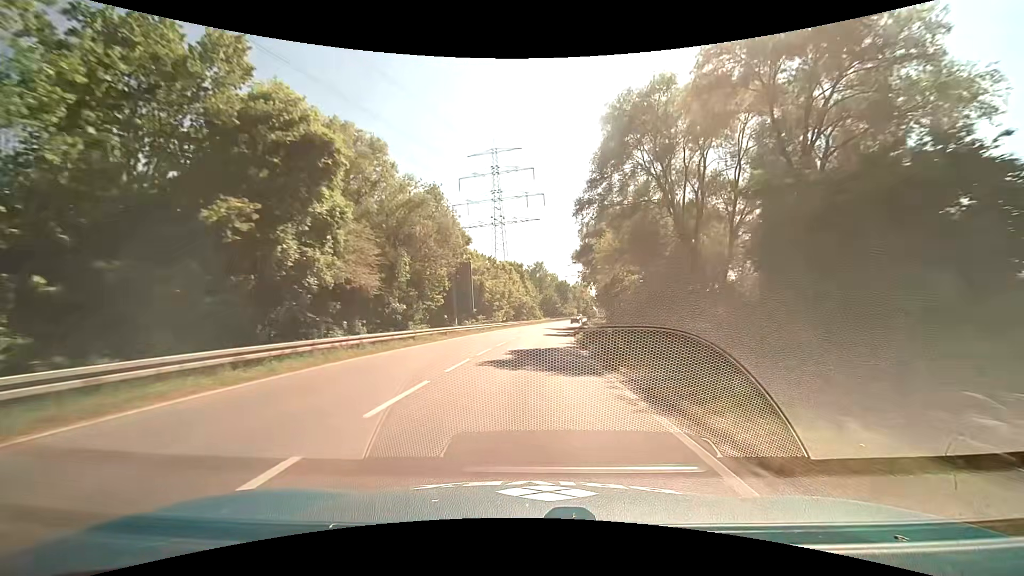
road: primary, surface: asphalt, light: Day
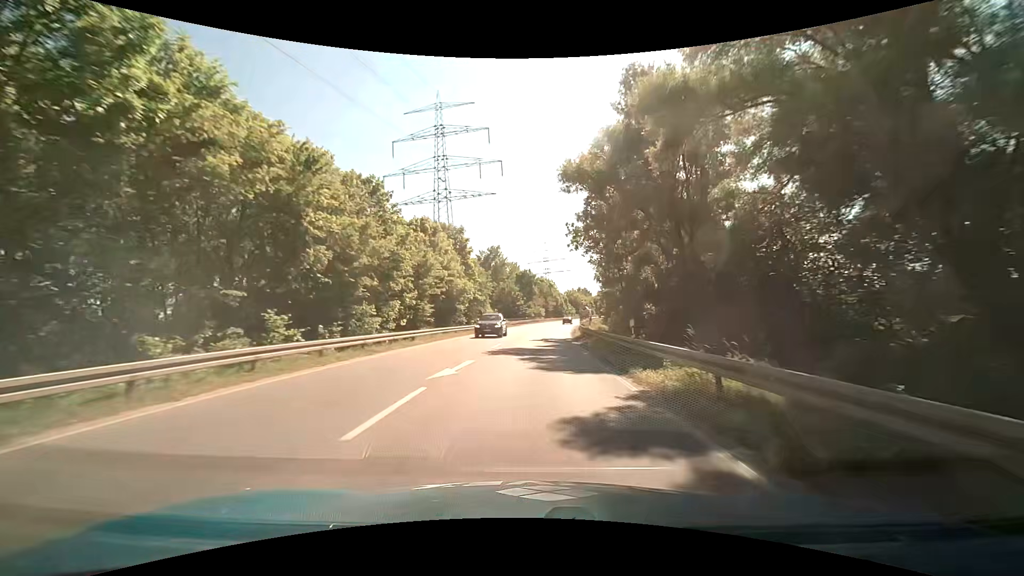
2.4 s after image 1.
(+1.7, +42.8) m; +5°
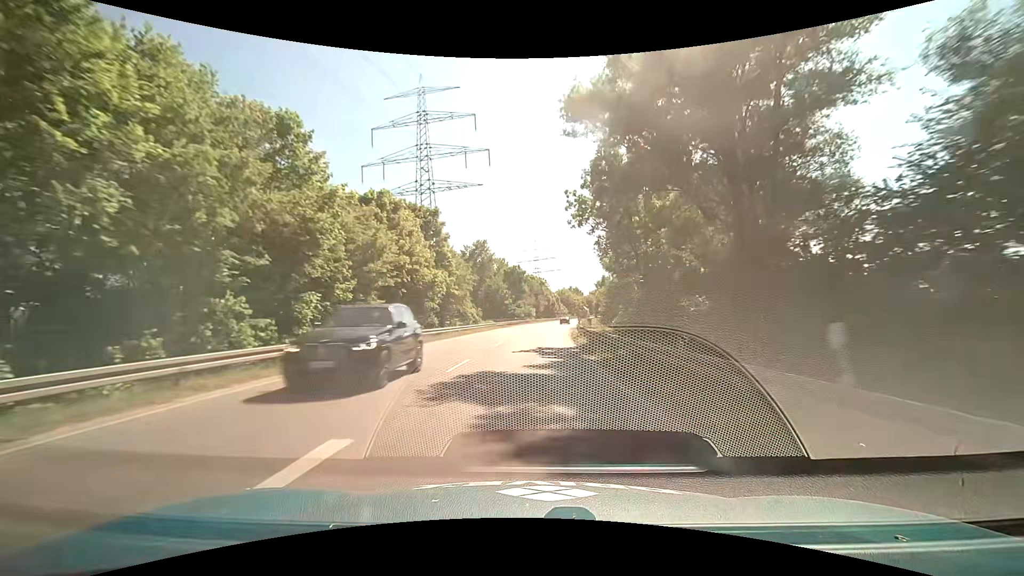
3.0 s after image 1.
(+0.1, +10.4) m; +1°
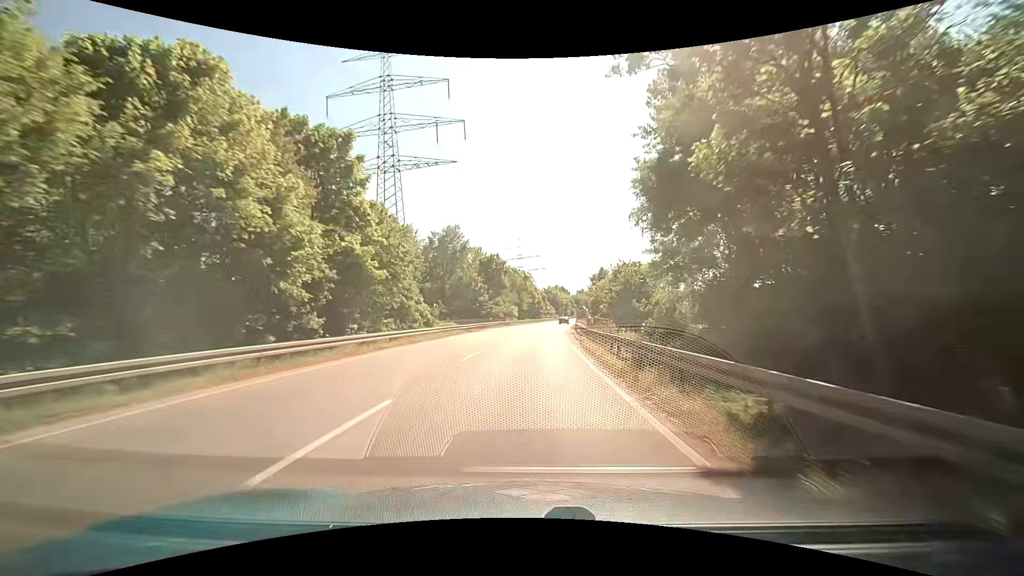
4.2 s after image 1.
(+0.3, +20.5) m; +1°
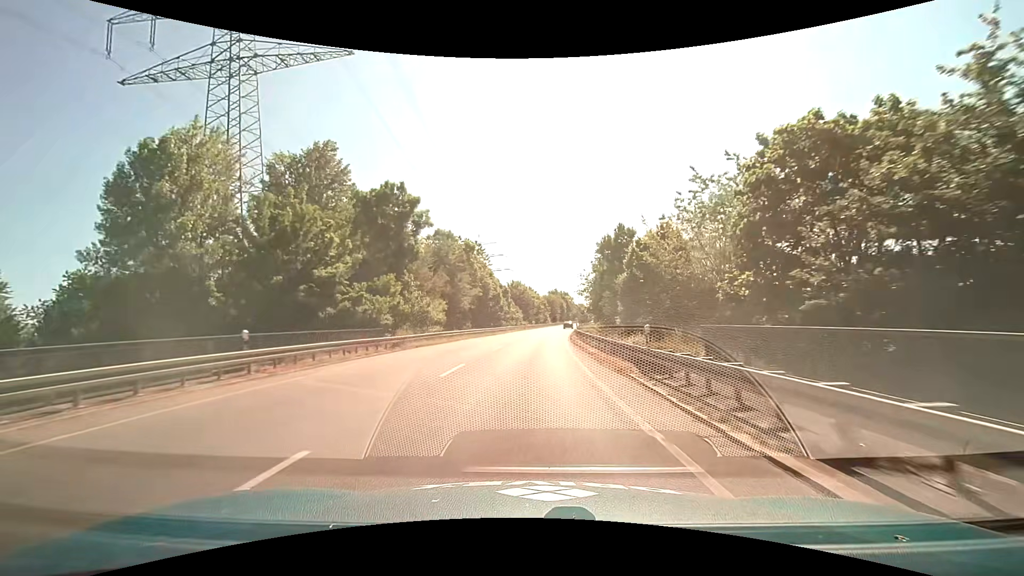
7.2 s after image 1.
(+2.4, +49.8) m; +5°
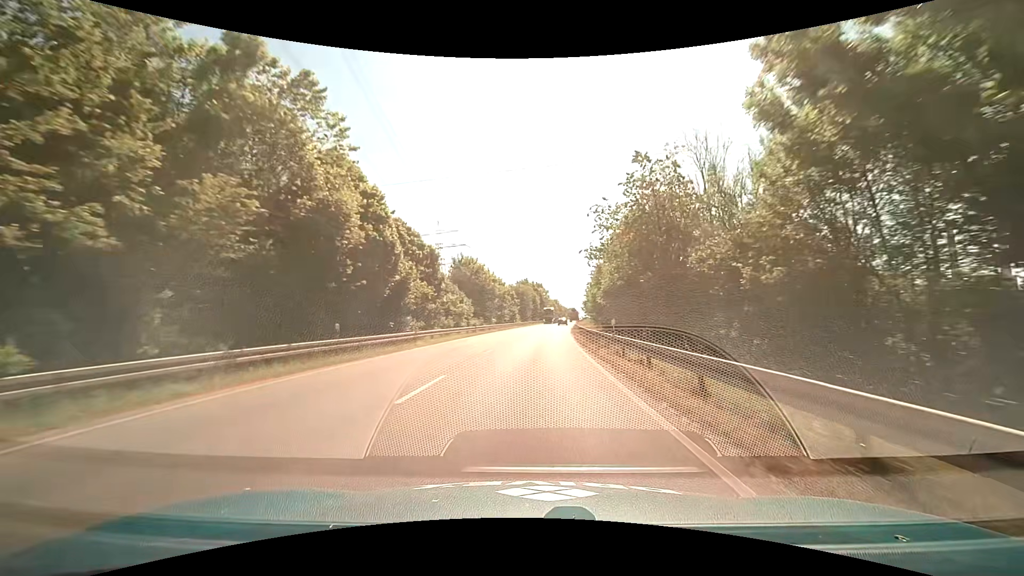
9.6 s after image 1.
(+1.3, +40.1) m; +4°
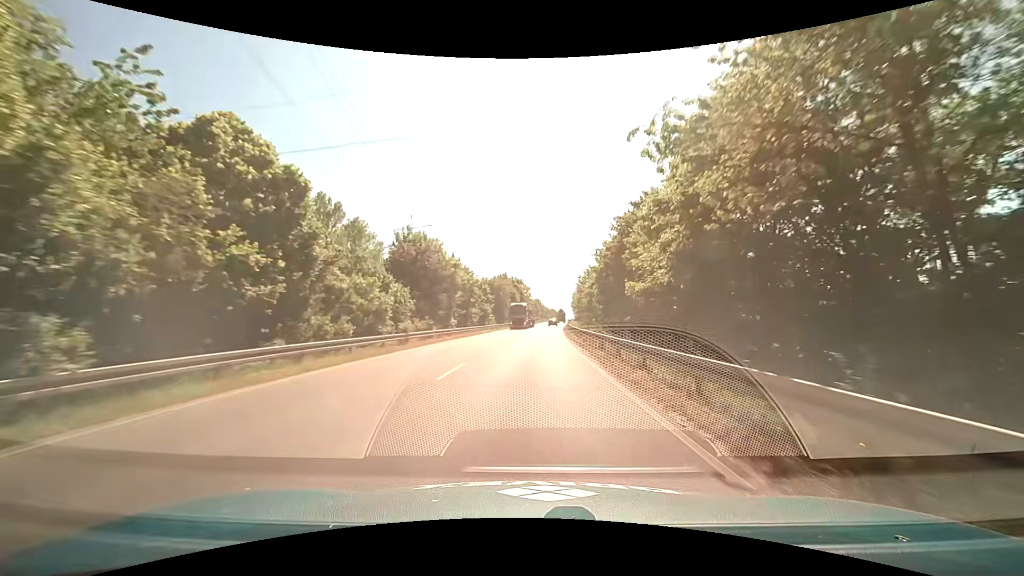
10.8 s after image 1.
(+0.4, +20.3) m; +2°
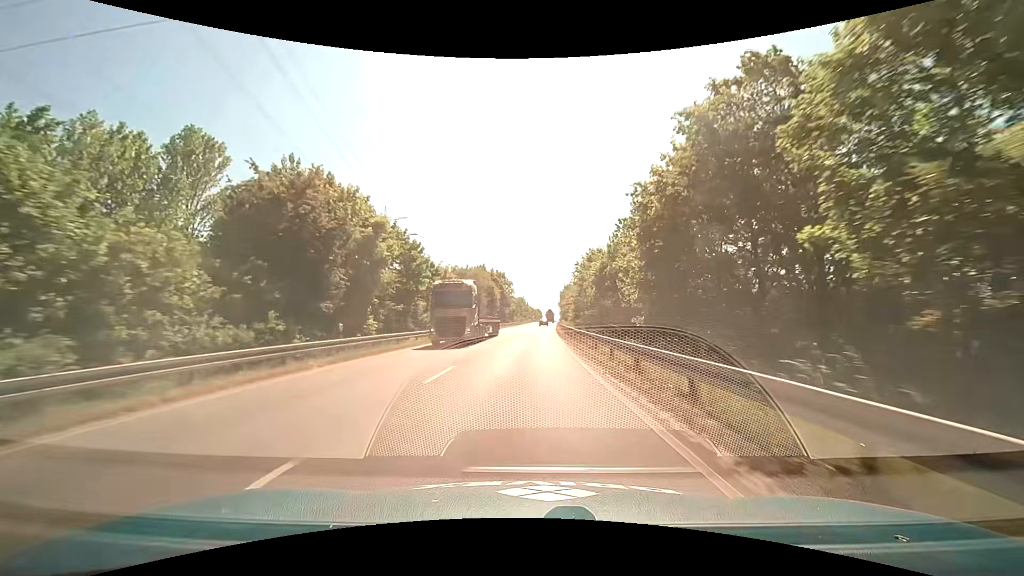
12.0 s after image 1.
(+0.3, +20.4) m; +2°
(0, +10) (0, +20) (0, +30) (+1, +40) (+1, +50) (+1, +60) (+2, +70) (+2, +80) (+3, +90) (+3, +100) m
